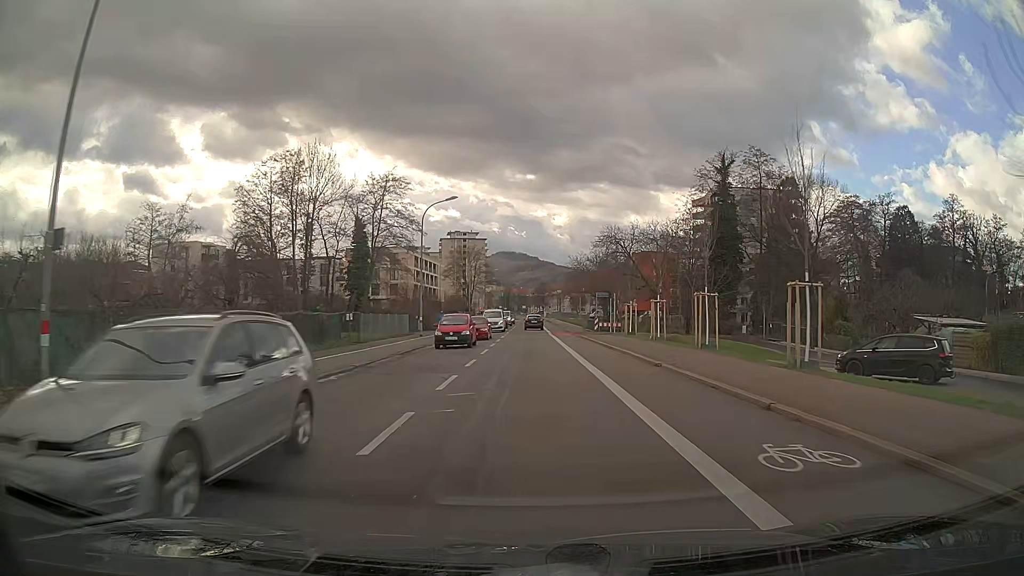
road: secondary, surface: asphalt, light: Day
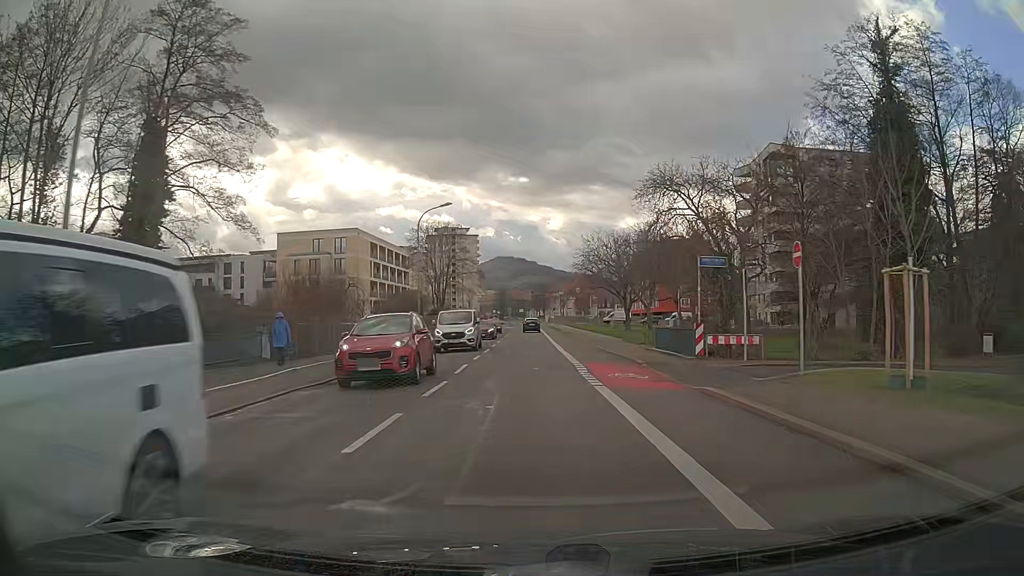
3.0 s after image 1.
(0.0, +35.8) m; 0°
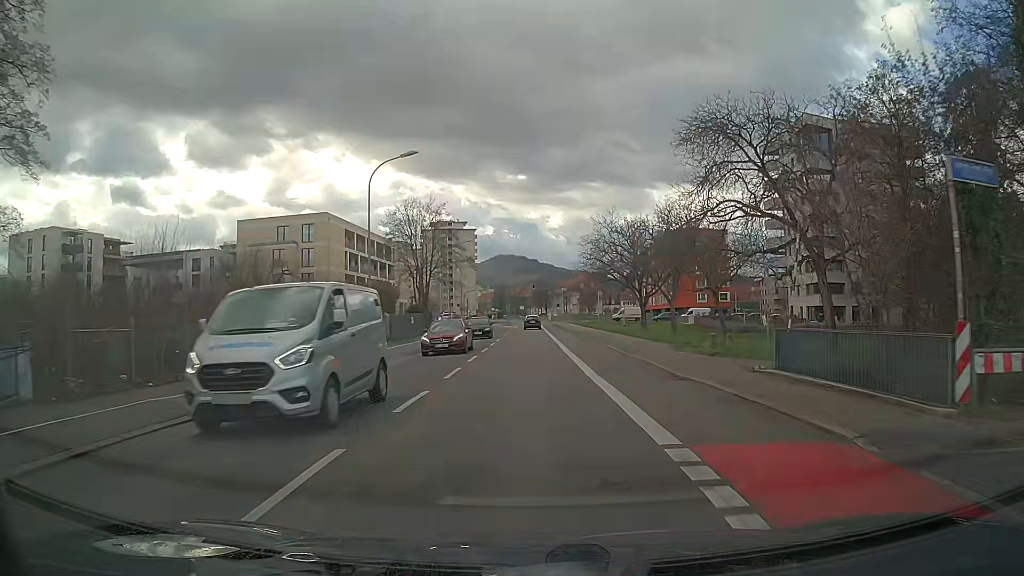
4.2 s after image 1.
(0.0, +14.1) m; 0°
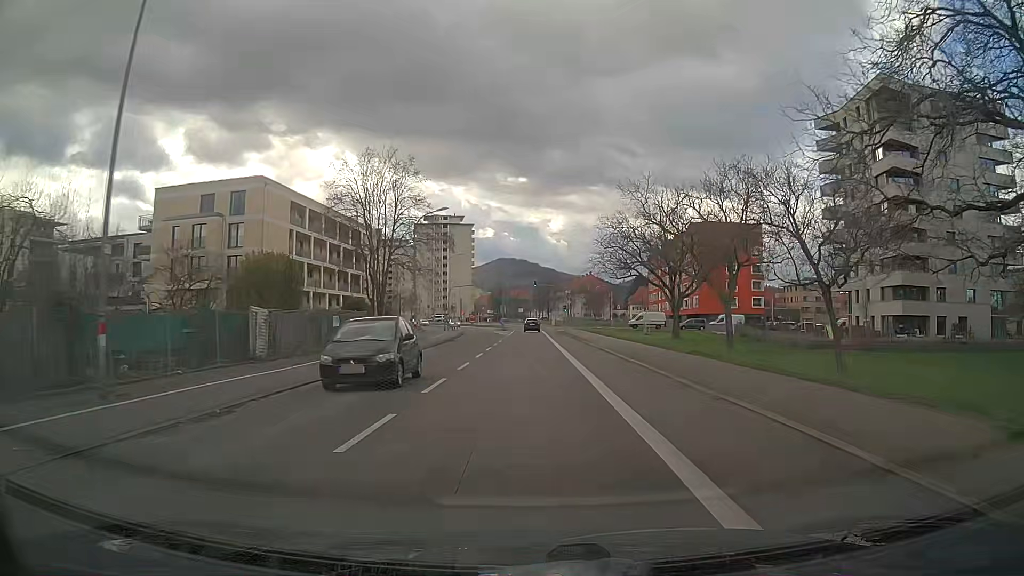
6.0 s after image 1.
(0.0, +21.0) m; 0°
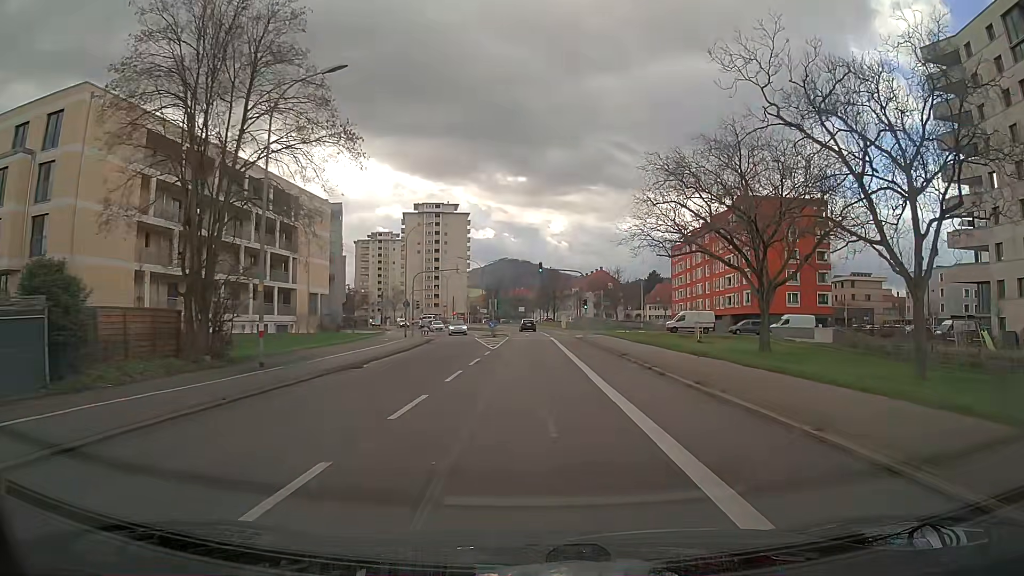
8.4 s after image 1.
(+0.1, +27.7) m; 0°
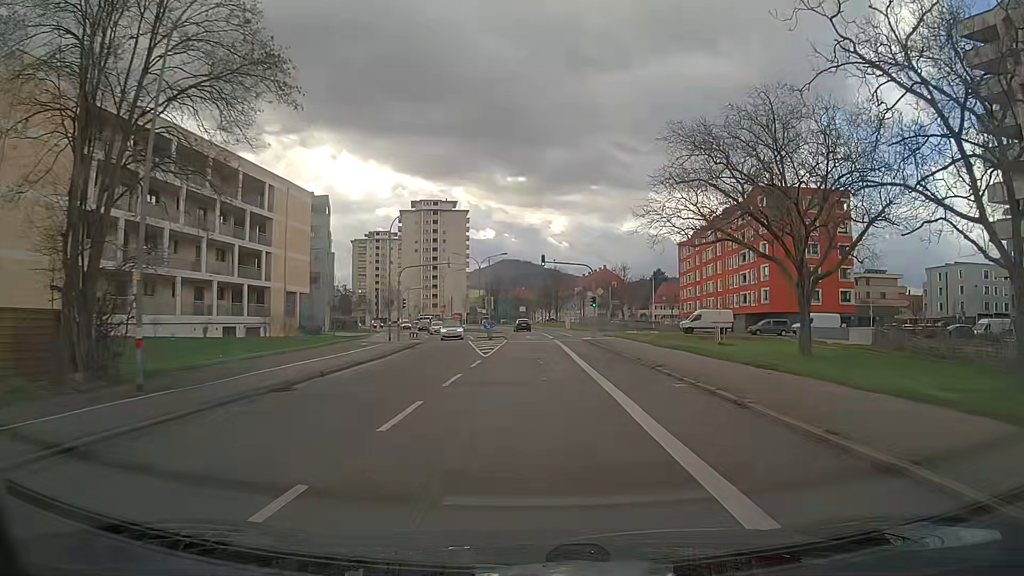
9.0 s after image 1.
(0.0, +6.9) m; 0°
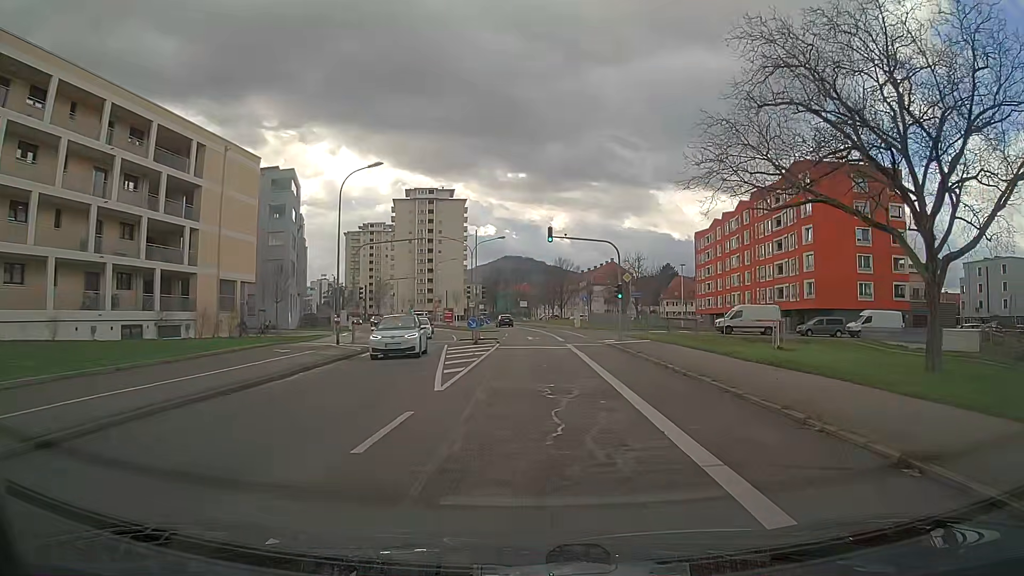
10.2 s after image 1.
(0.0, +13.8) m; 0°
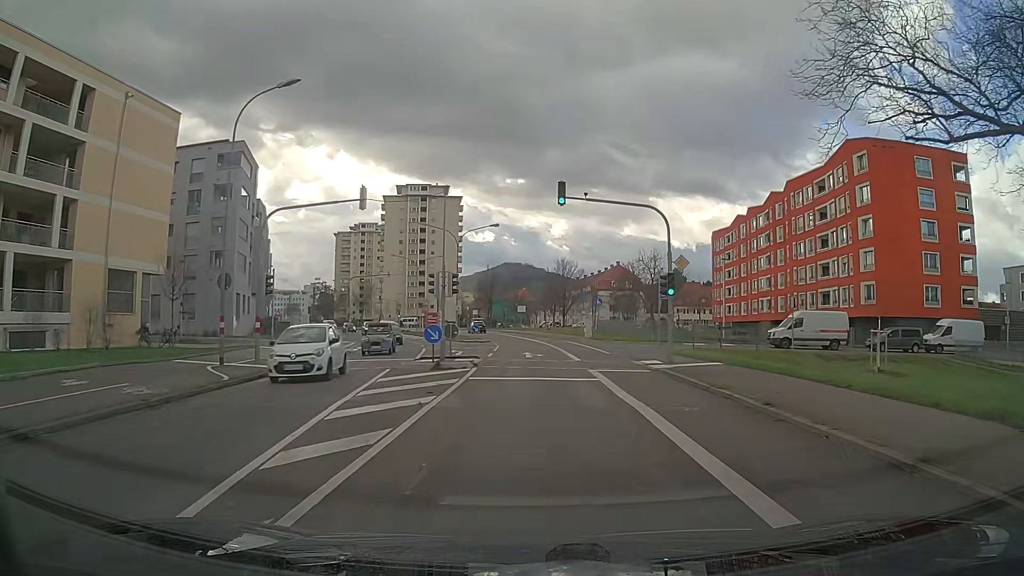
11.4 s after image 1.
(0.0, +13.9) m; 0°
